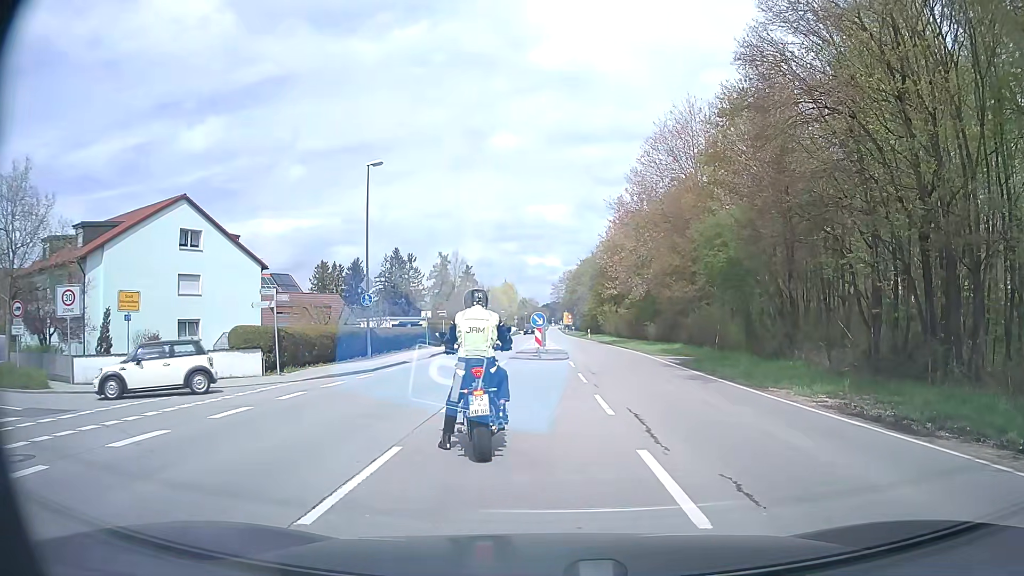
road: secondary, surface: asphalt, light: Day
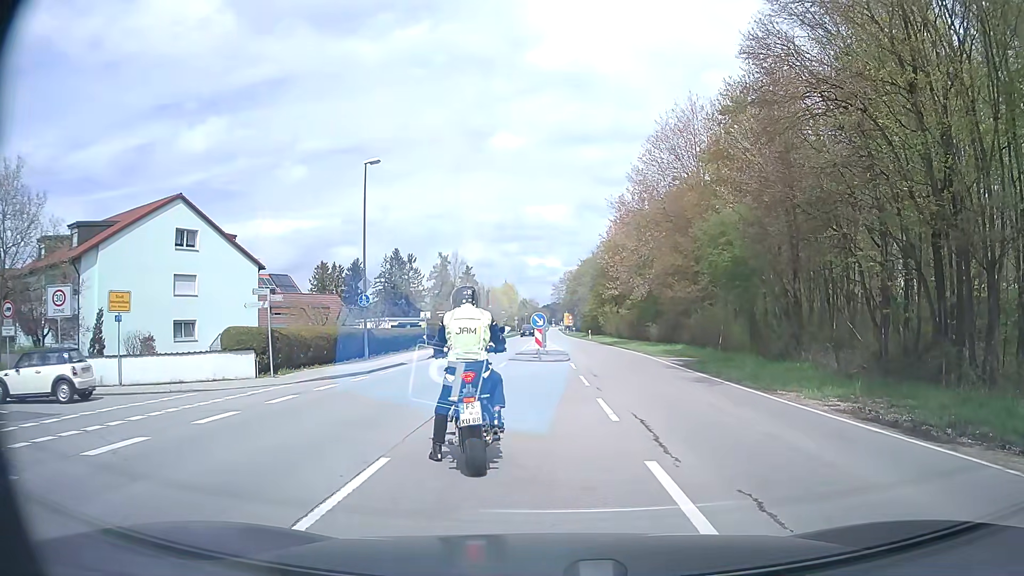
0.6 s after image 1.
(0.0, +0.6) m; 0°
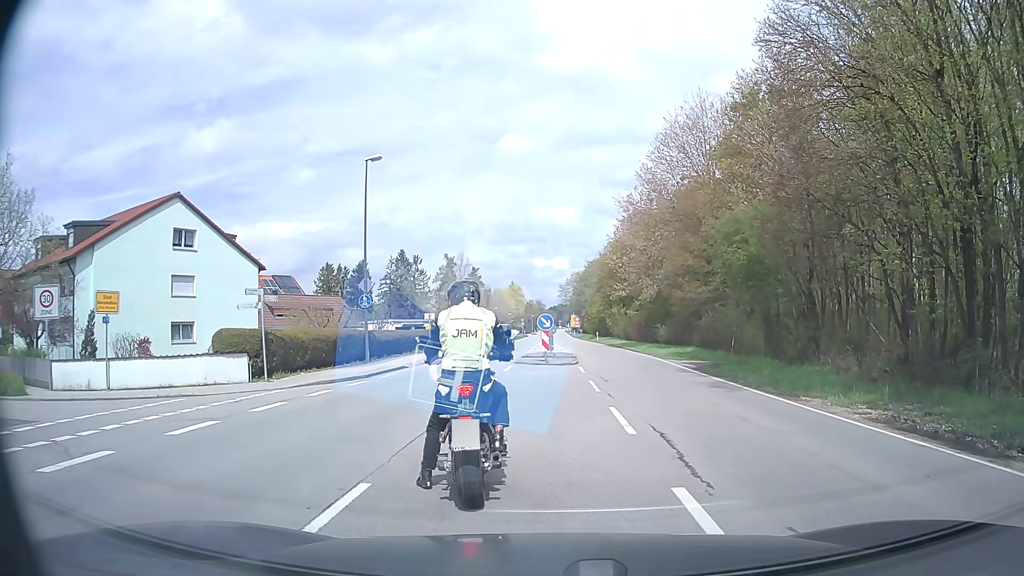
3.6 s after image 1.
(0.0, +1.0) m; 0°
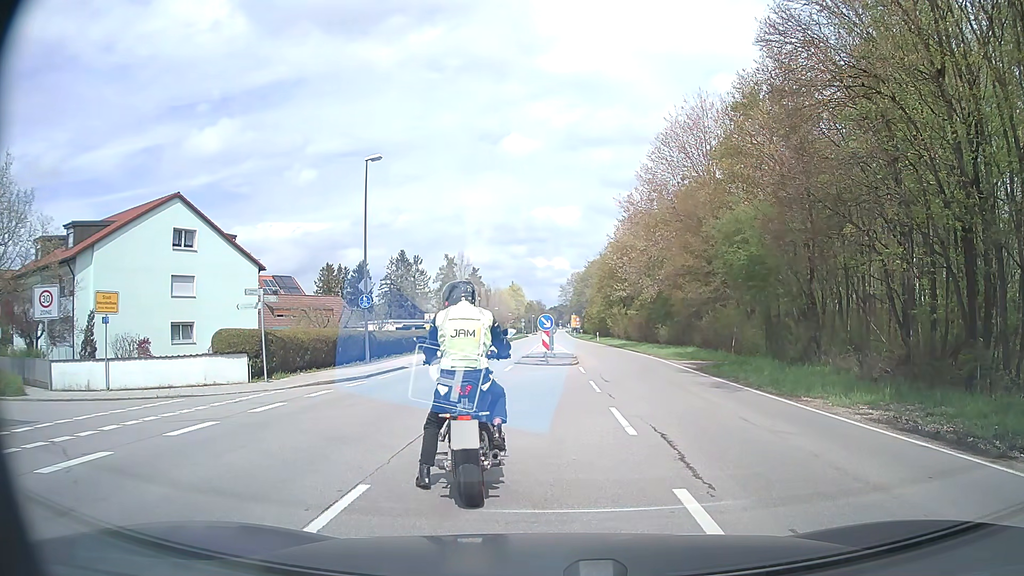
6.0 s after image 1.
(0.0, +0.1) m; 0°
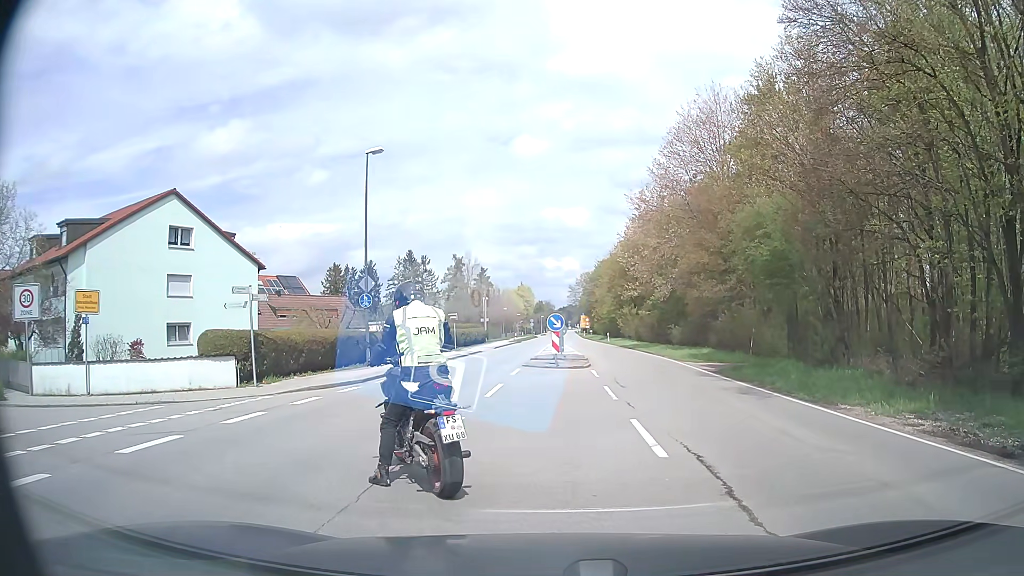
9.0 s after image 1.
(0.0, +1.5) m; 0°
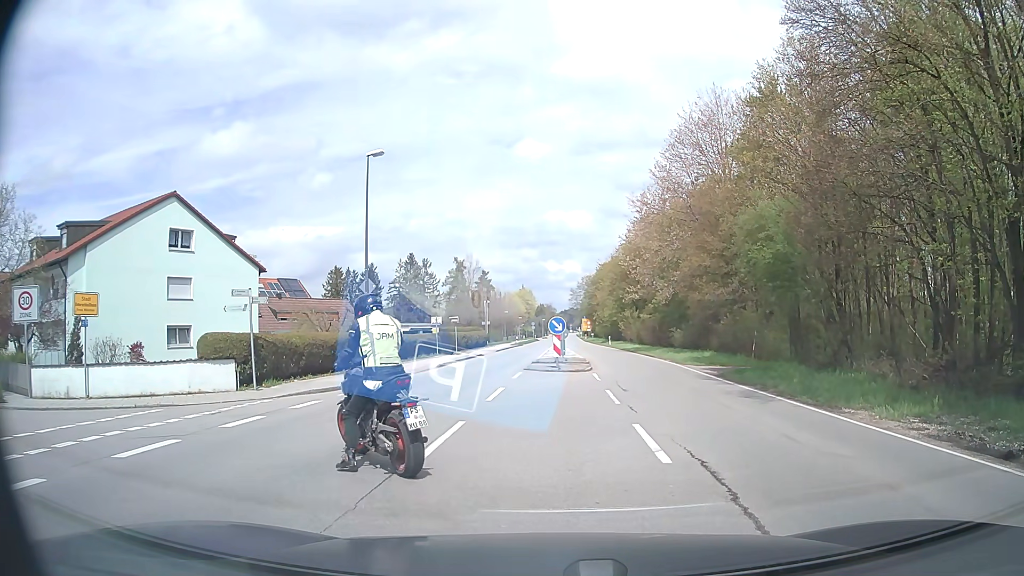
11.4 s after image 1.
(0.0, +0.2) m; 0°
